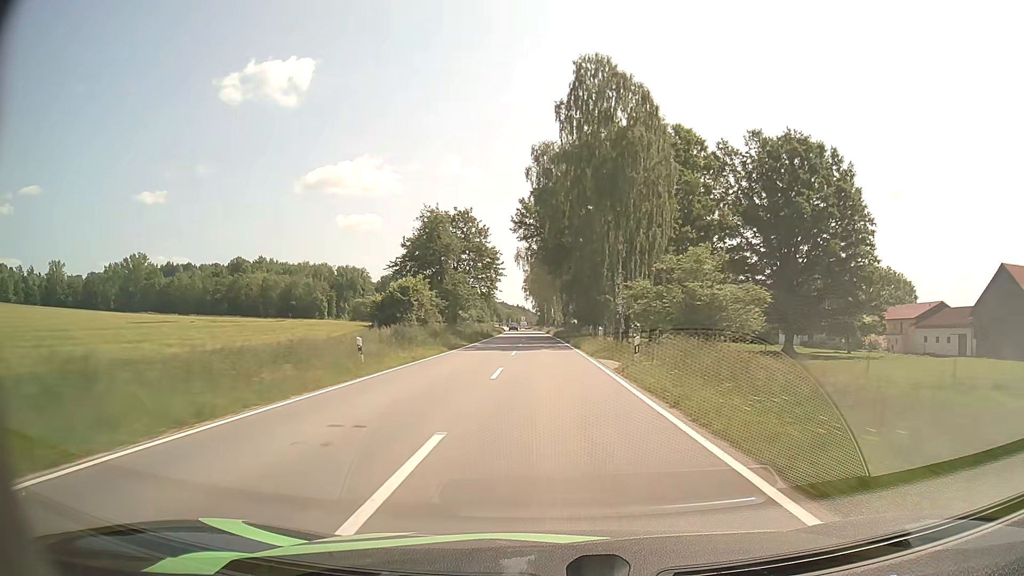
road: tertiary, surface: asphalt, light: Day
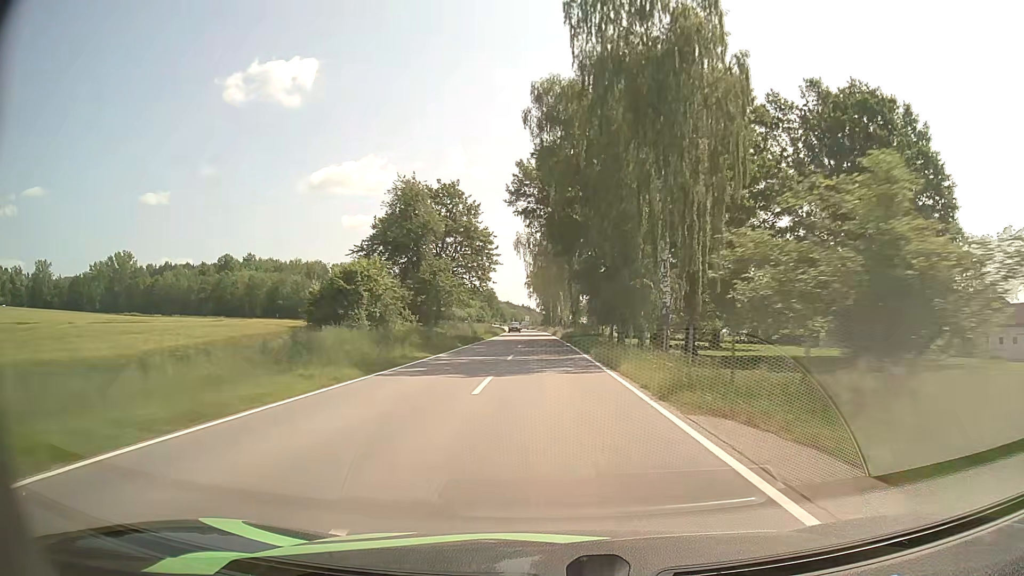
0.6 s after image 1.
(-0.1, +16.5) m; 0°
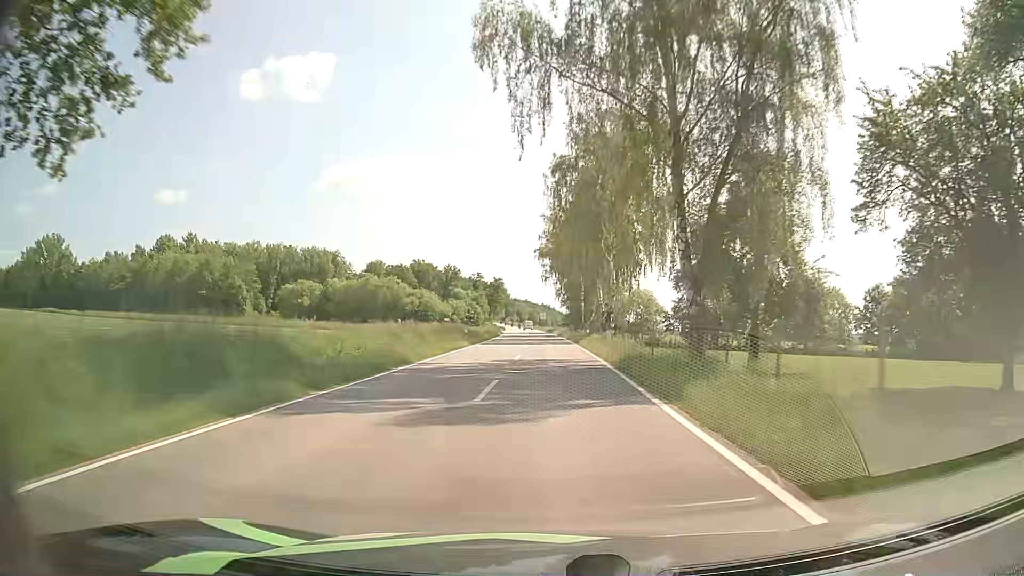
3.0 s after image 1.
(-1.1, +62.9) m; -2°
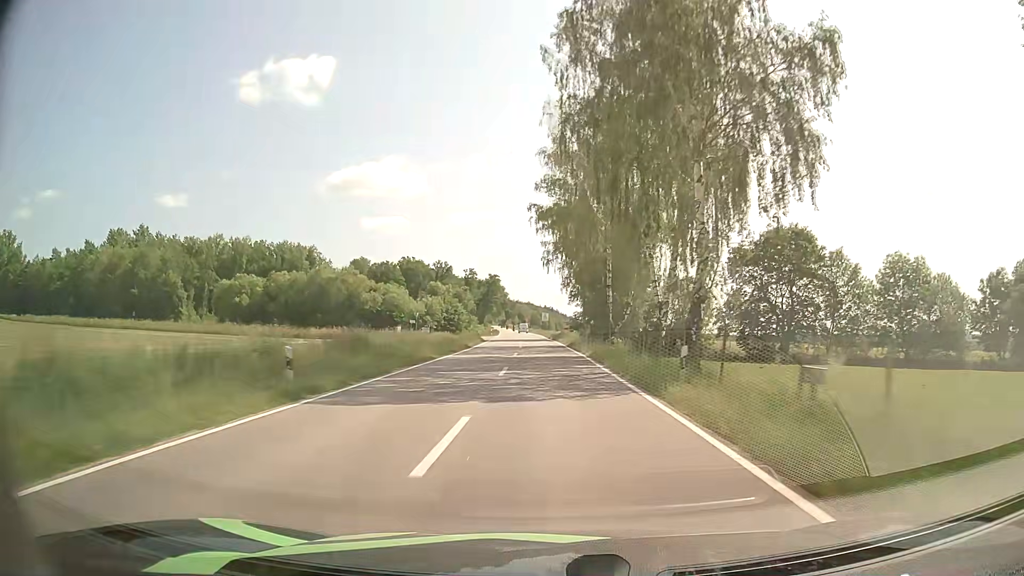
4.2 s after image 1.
(-0.1, +30.5) m; 0°
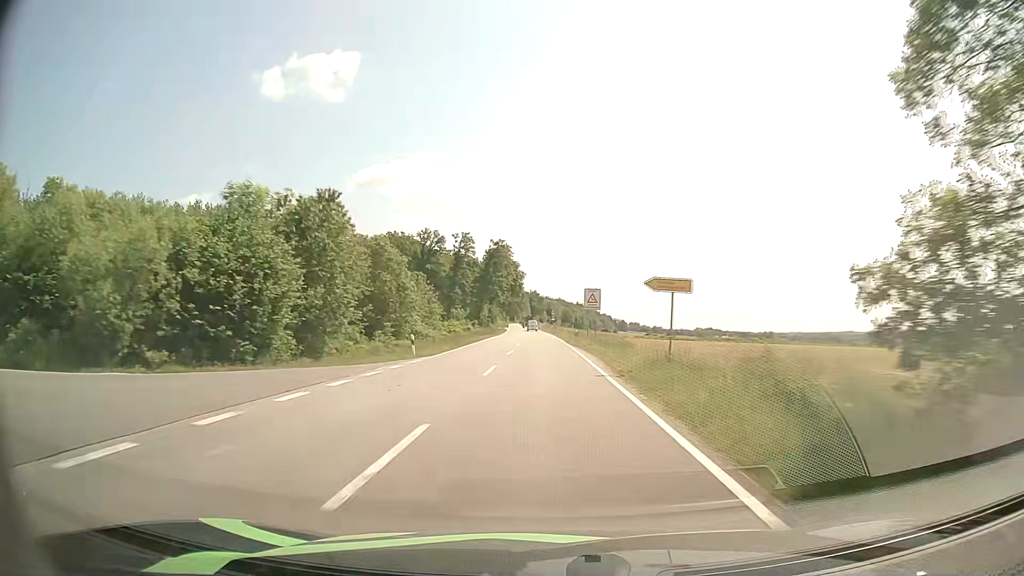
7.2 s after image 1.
(-1.7, +76.1) m; -3°
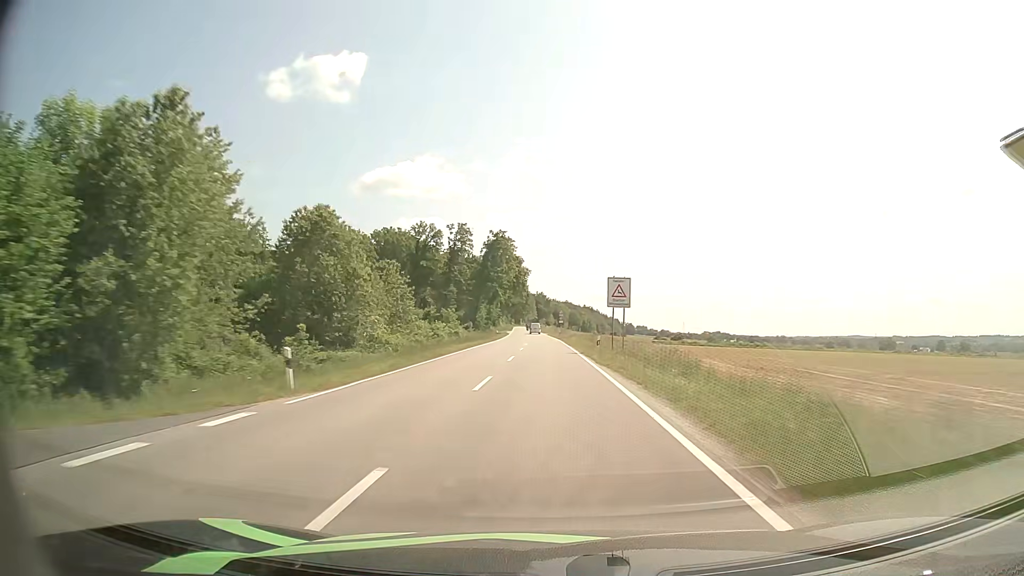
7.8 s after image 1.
(-0.1, +15.2) m; -1°
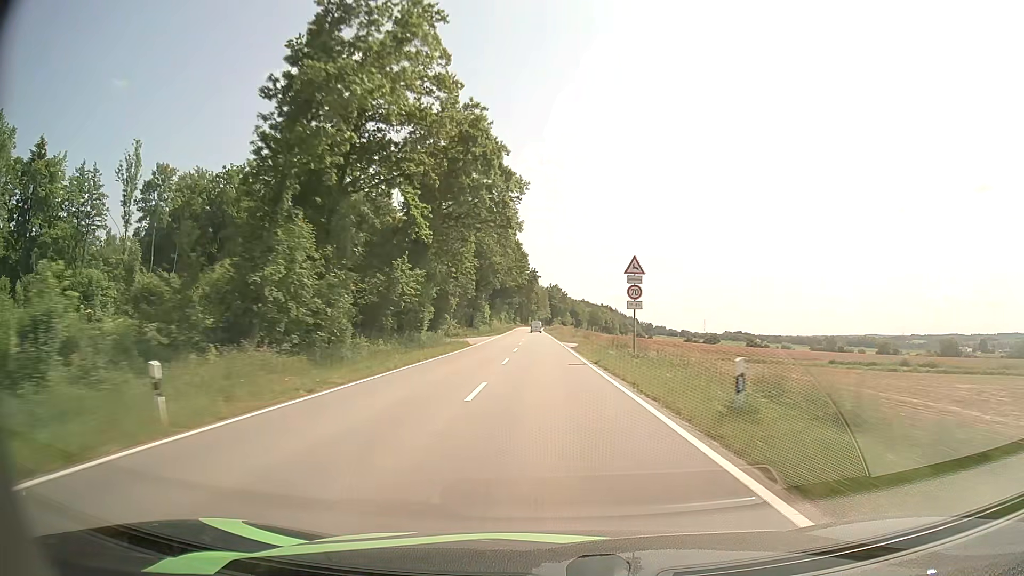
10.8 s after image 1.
(-0.9, +76.8) m; -1°
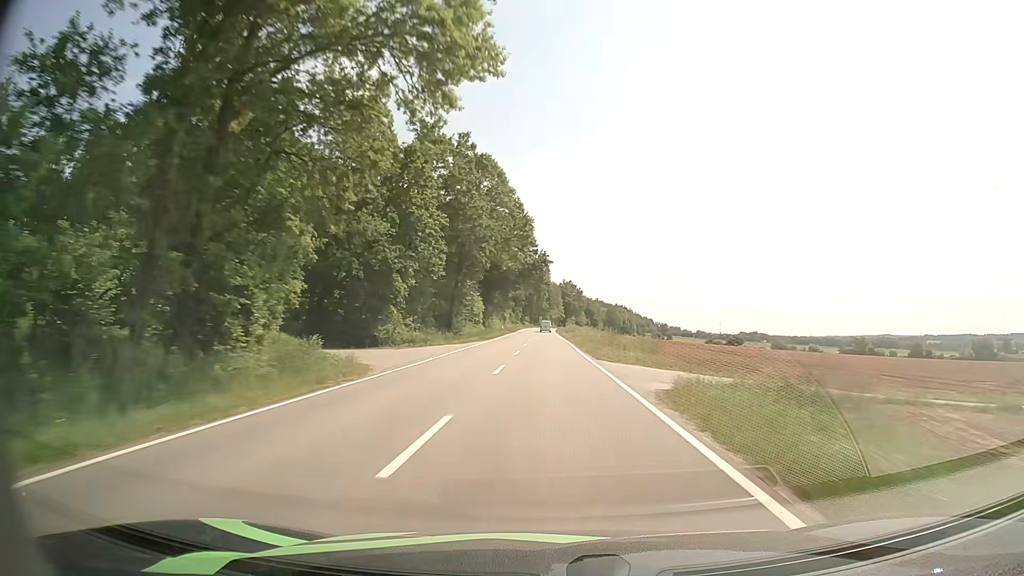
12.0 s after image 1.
(-0.3, +31.4) m; -1°
(0, +10) (0, +20) (0, +30) (0, +40) (0, +50) (0, +60) (0, +70) (0, +80) (0, +90) (0, +100) m
